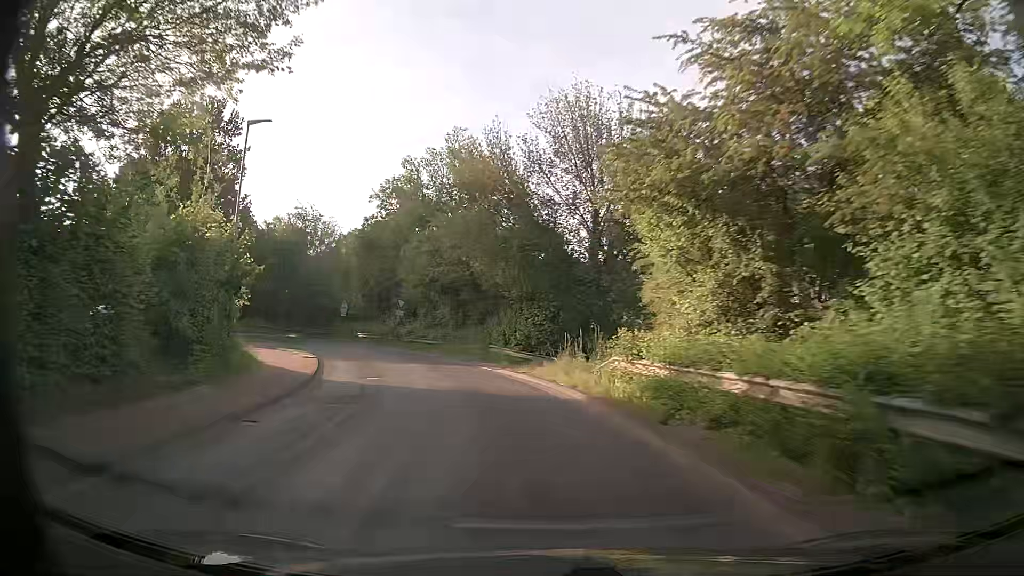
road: tertiary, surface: asphalt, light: Day
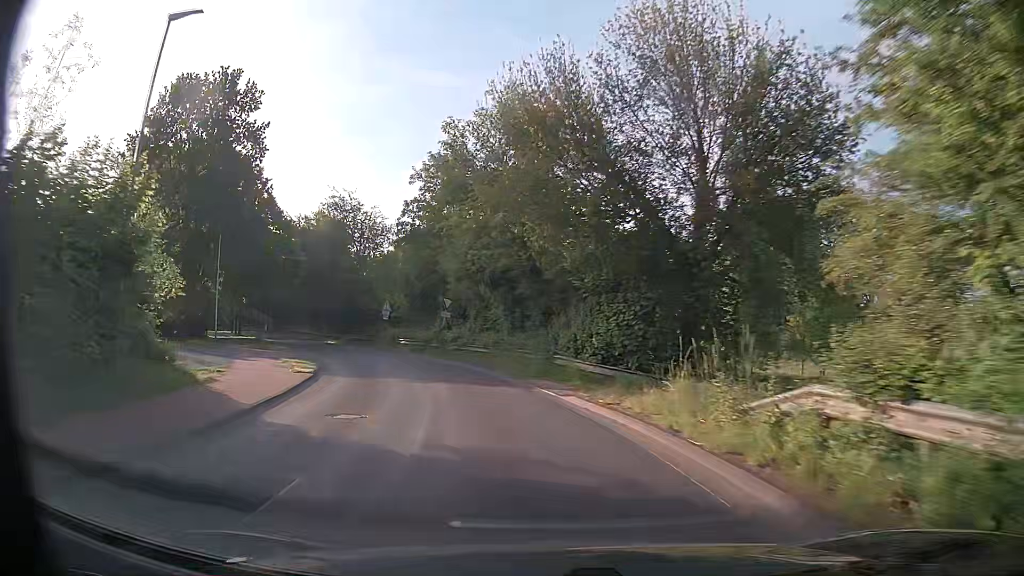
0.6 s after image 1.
(-0.6, +8.7) m; -7°
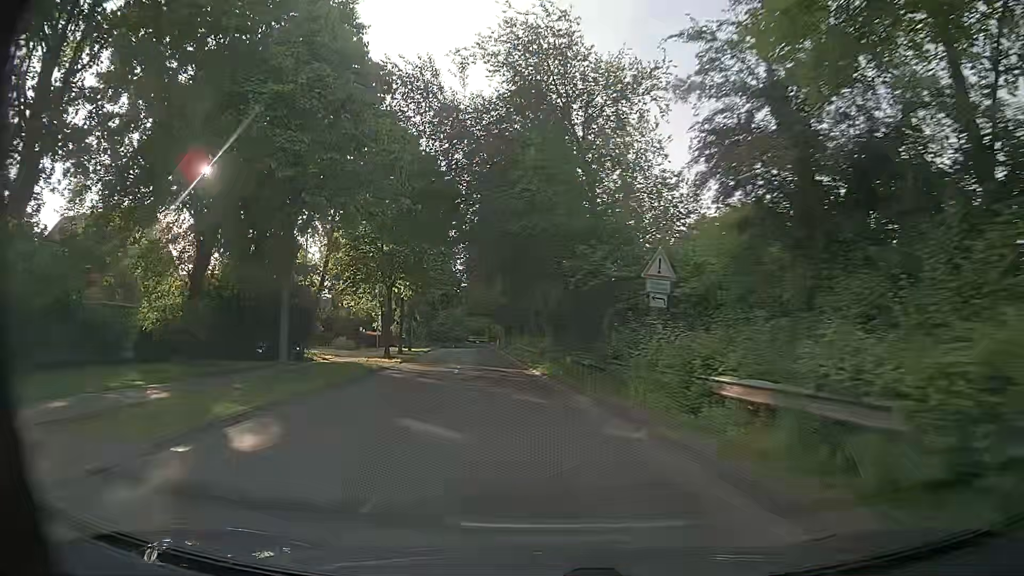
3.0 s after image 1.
(-7.5, +34.4) m; -24°
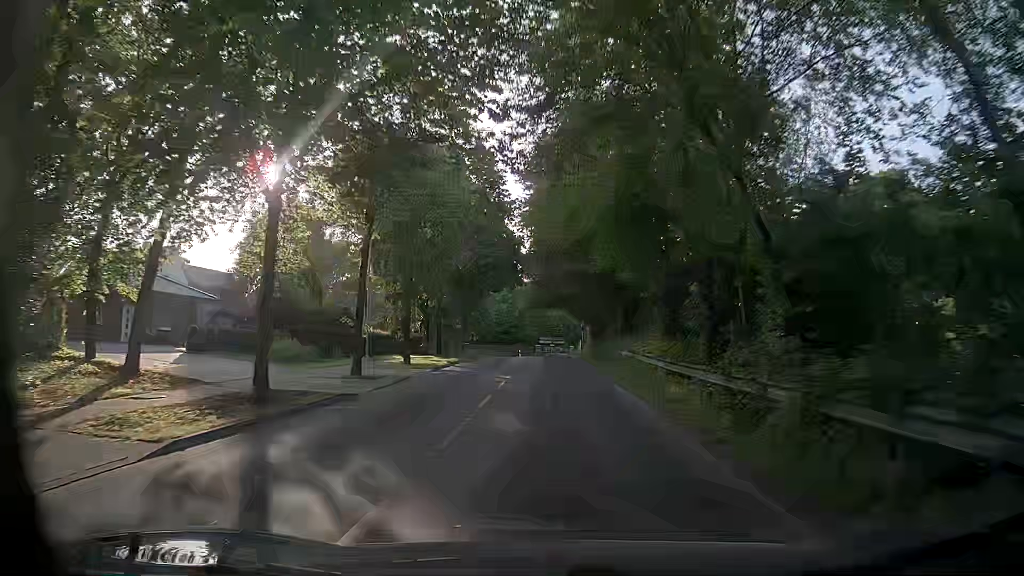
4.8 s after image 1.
(-2.4, +27.8) m; -7°
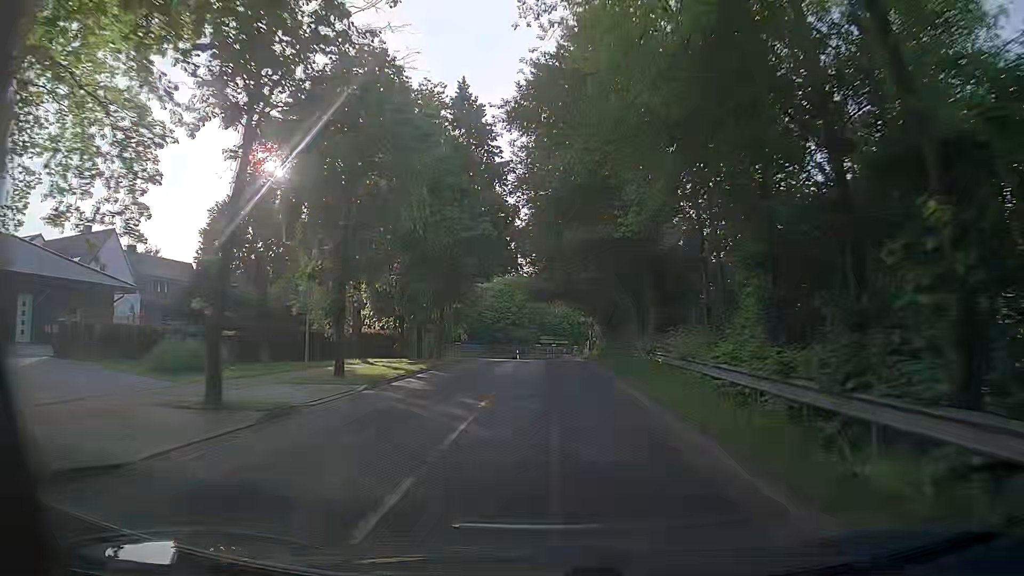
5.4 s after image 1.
(-0.1, +9.3) m; 0°
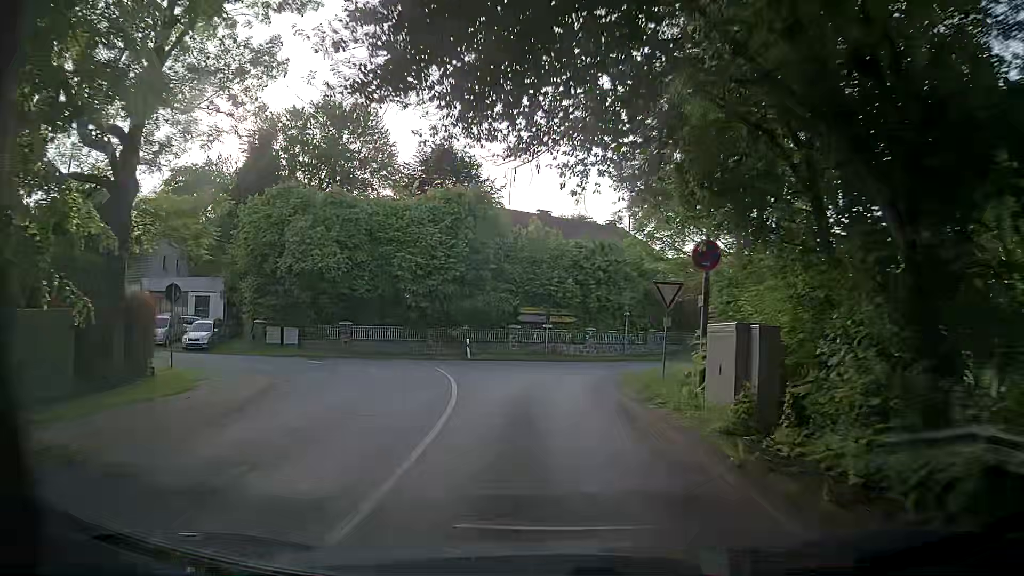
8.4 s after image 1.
(+0.1, +40.0) m; +2°
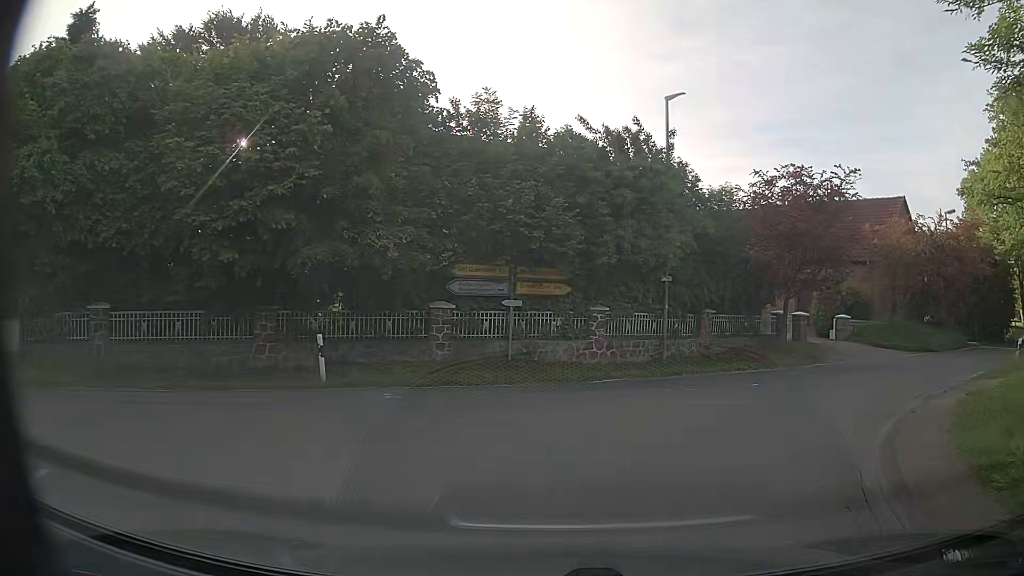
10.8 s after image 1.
(-0.4, +19.5) m; 0°
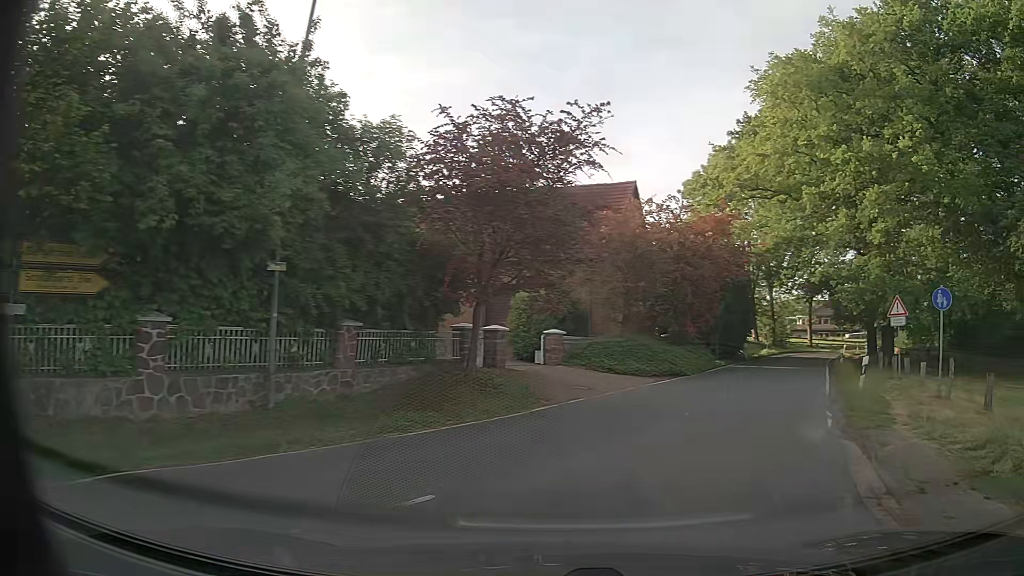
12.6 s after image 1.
(+2.1, +9.2) m; +27°
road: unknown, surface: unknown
(+2, +10) (+6, +19) (+10, +28) (+15, +37) (+19, +46) (+24, +55) (+29, +63) (+36, +71) (+43, +78) (+50, +84) m
